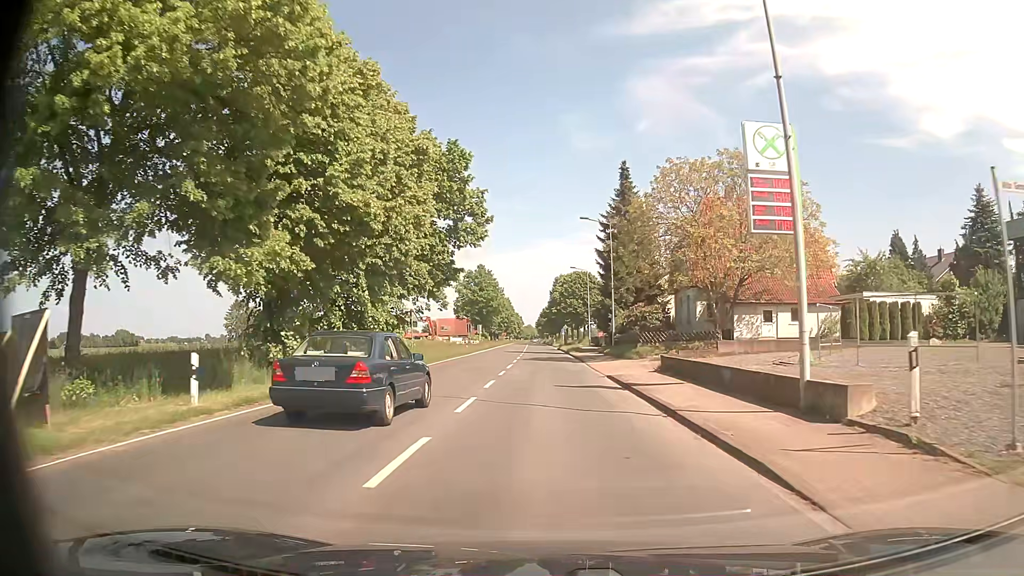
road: secondary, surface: asphalt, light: Day
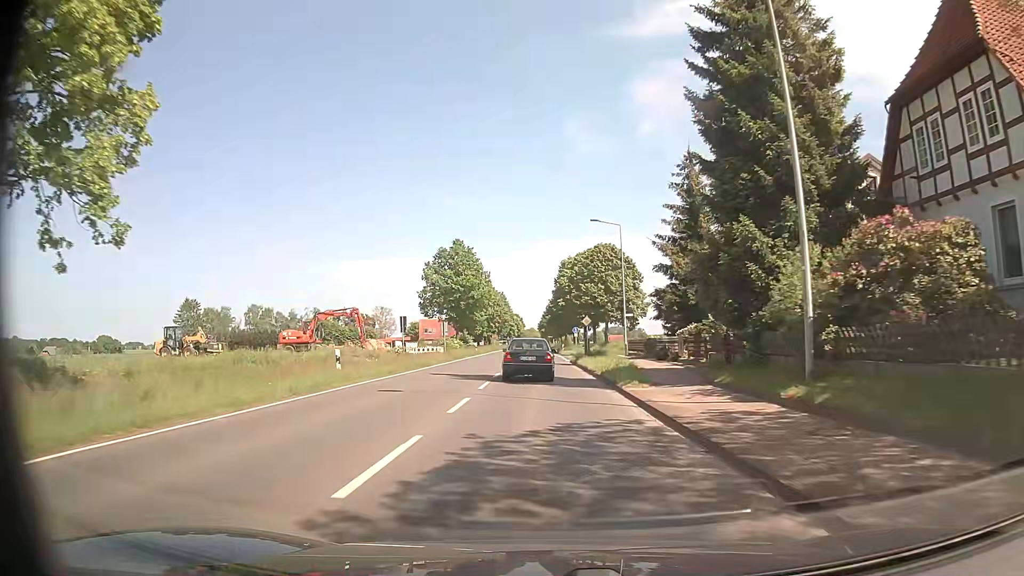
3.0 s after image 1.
(-0.4, +37.0) m; -1°
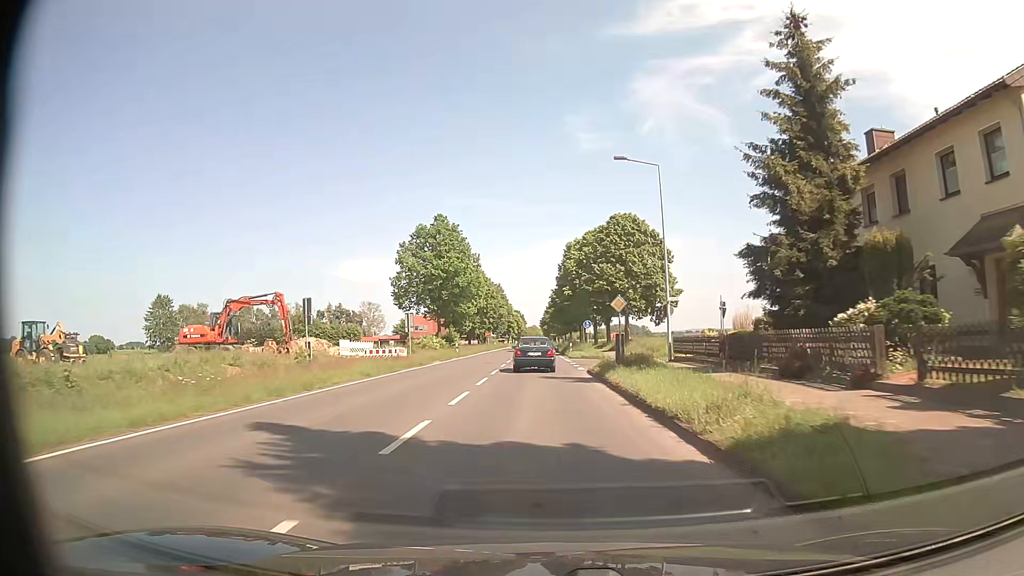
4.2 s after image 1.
(0.0, +17.2) m; -1°
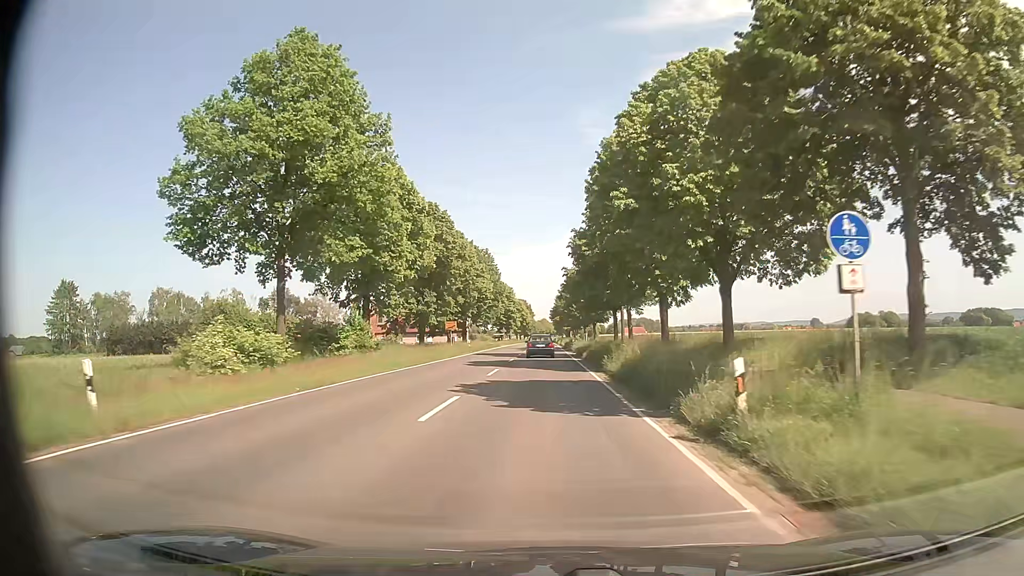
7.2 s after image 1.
(-0.1, +46.3) m; 0°
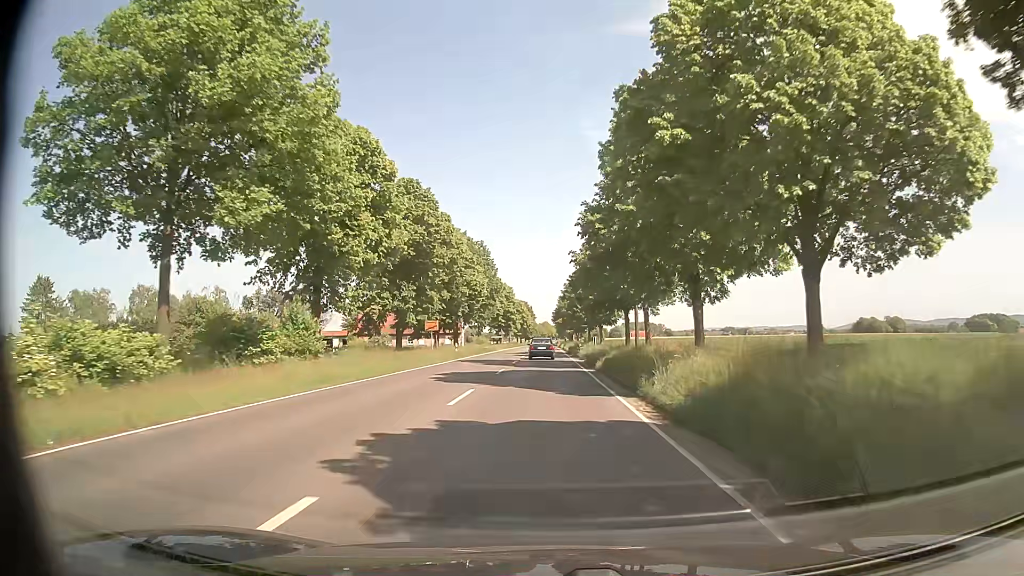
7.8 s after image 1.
(0.0, +9.4) m; 0°
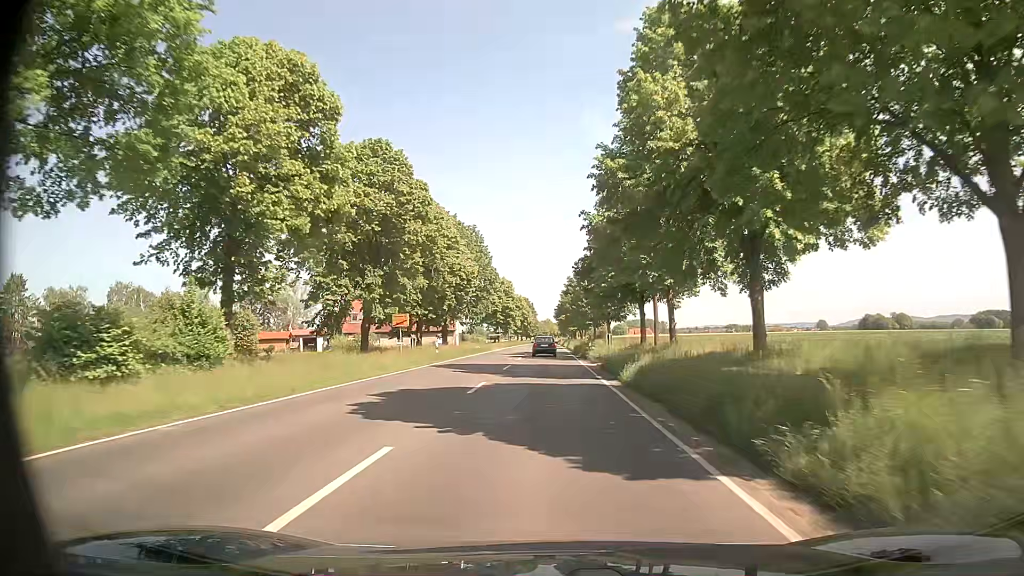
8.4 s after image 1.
(0.0, +9.6) m; -1°
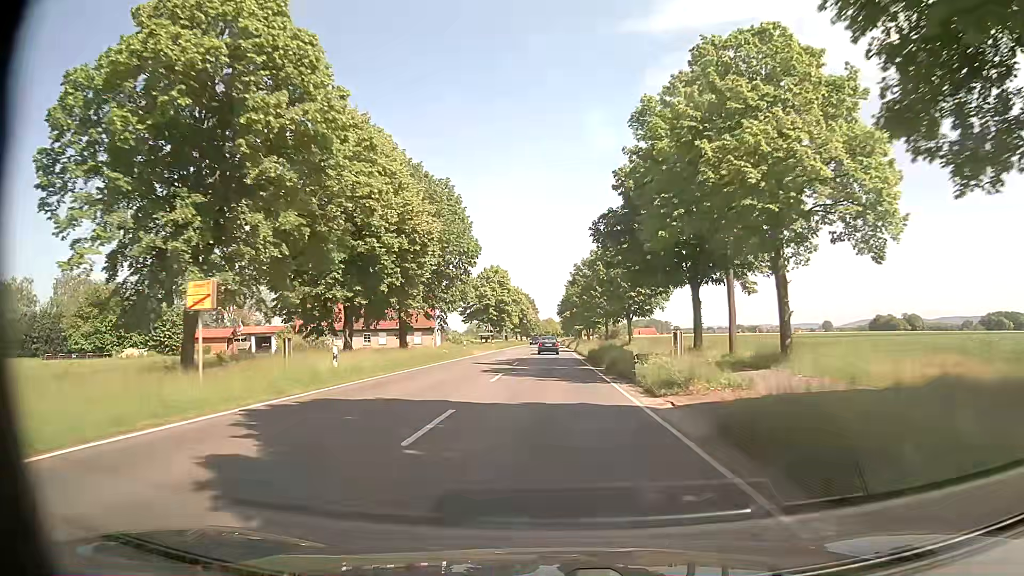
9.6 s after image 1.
(+0.2, +20.0) m; +1°
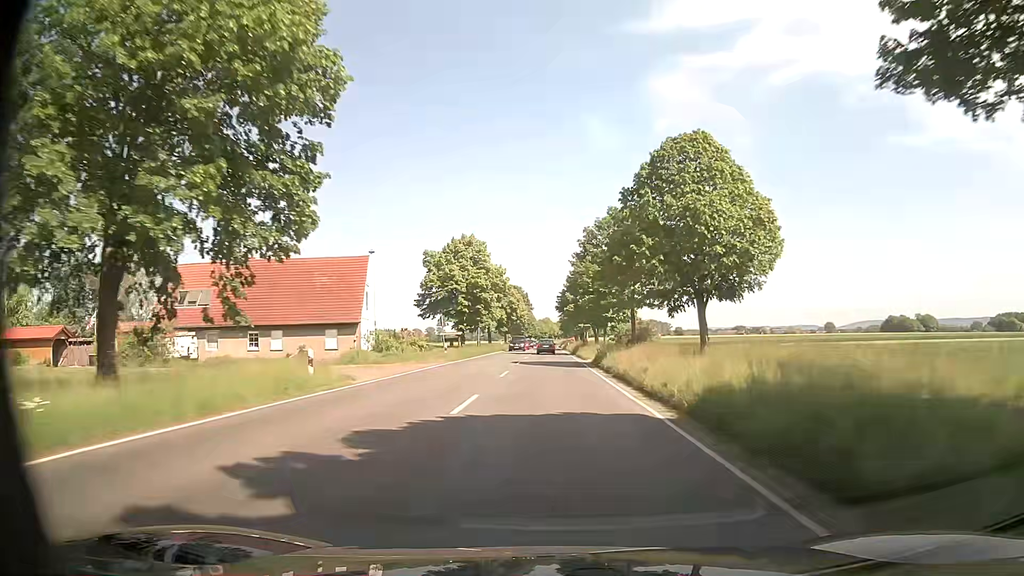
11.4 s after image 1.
(+0.1, +32.7) m; +1°
(0, +10) (0, +20) (0, +30) (0, +40) (0, +50) (0, +60) (0, +70) (0, +80) (0, +90) (0, +100) m
